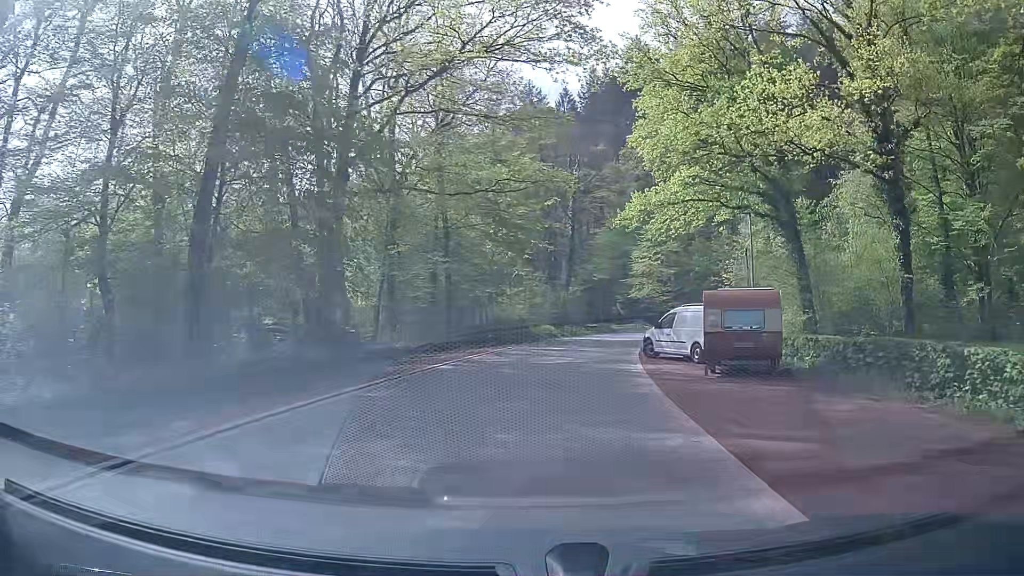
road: unclassified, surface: asphalt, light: Day
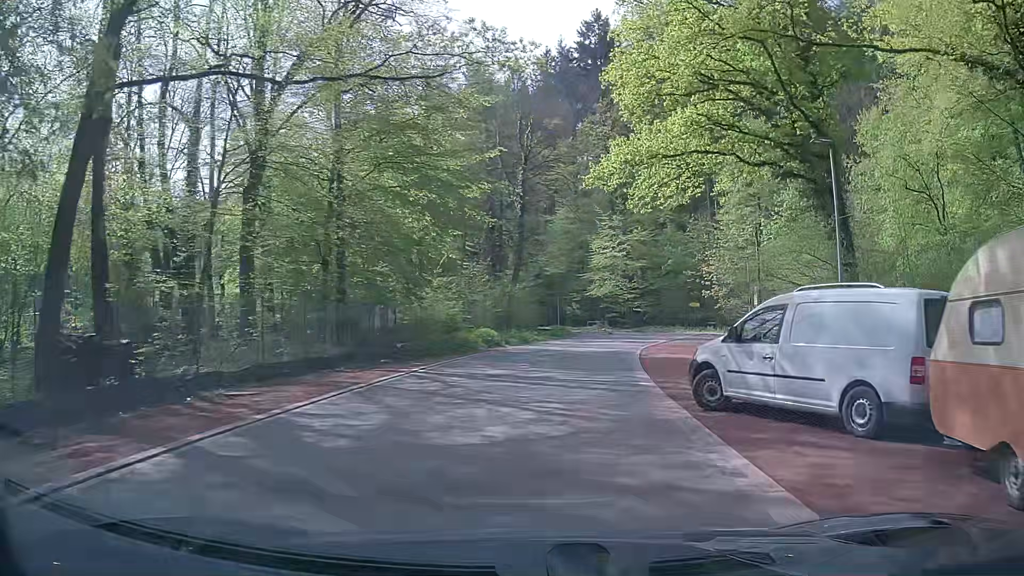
(+0.2, +13.4) m; +3°
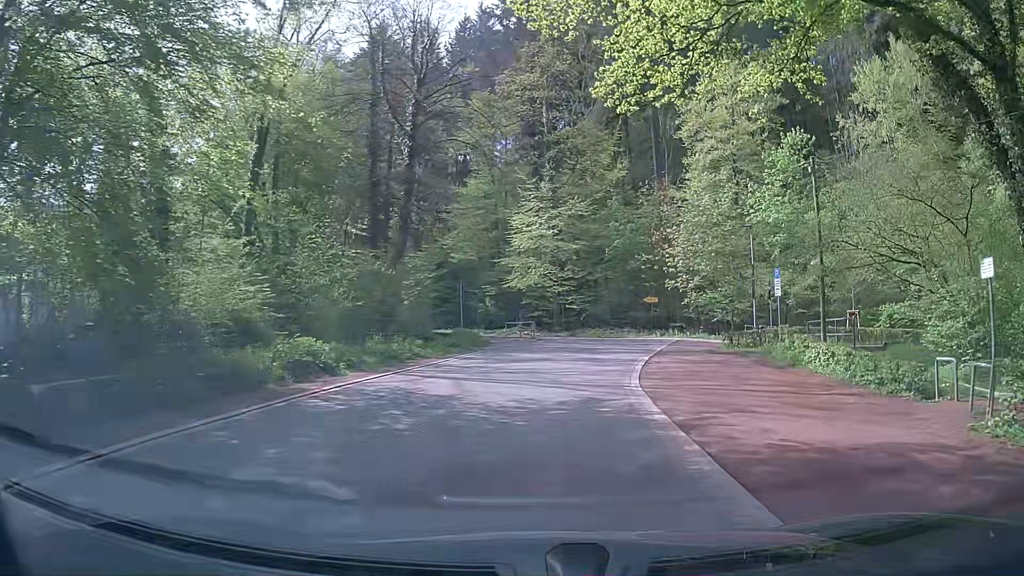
(+1.1, +17.9) m; +8°
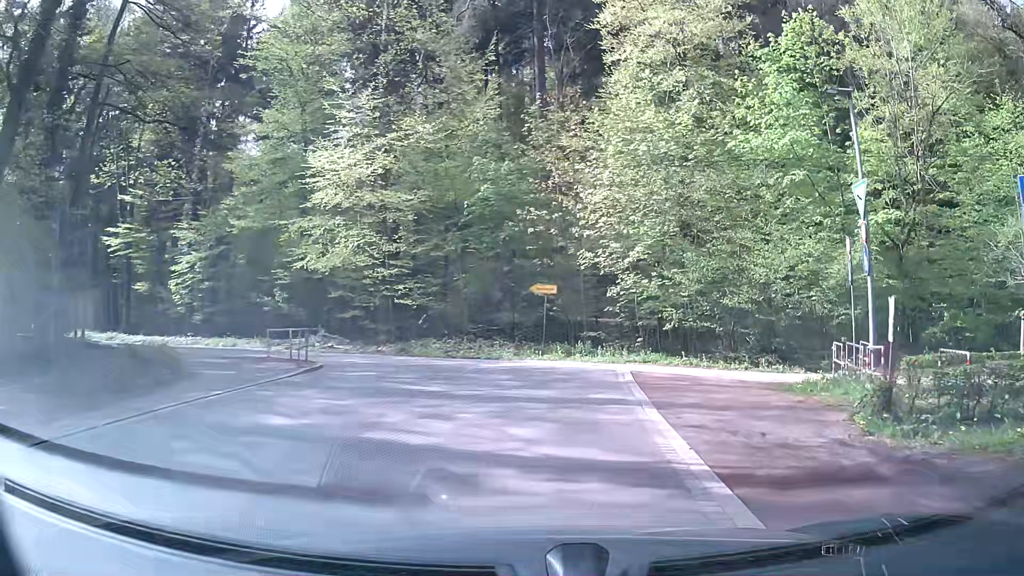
(+1.8, +22.3) m; +12°
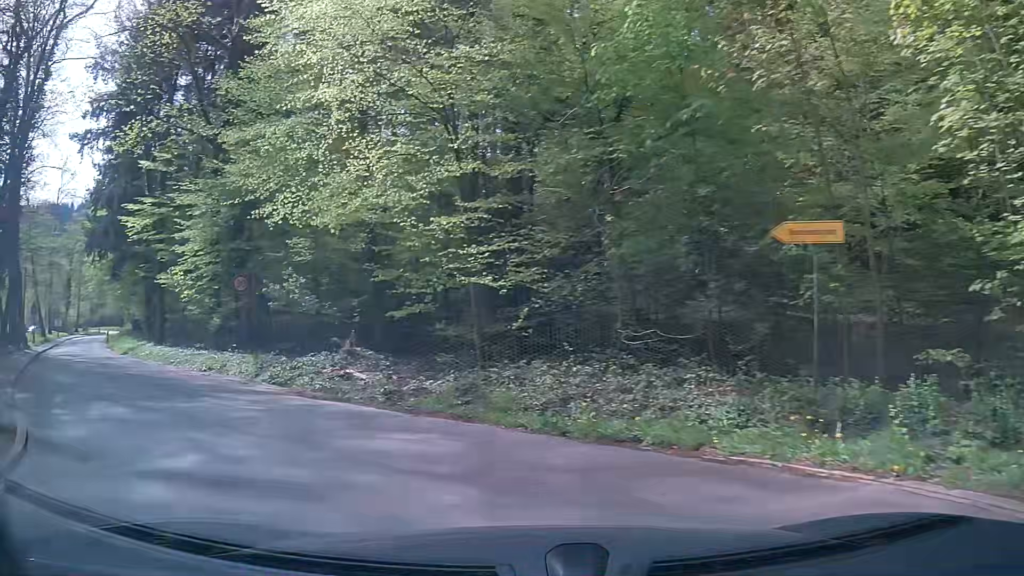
(-0.5, +17.8) m; -16°
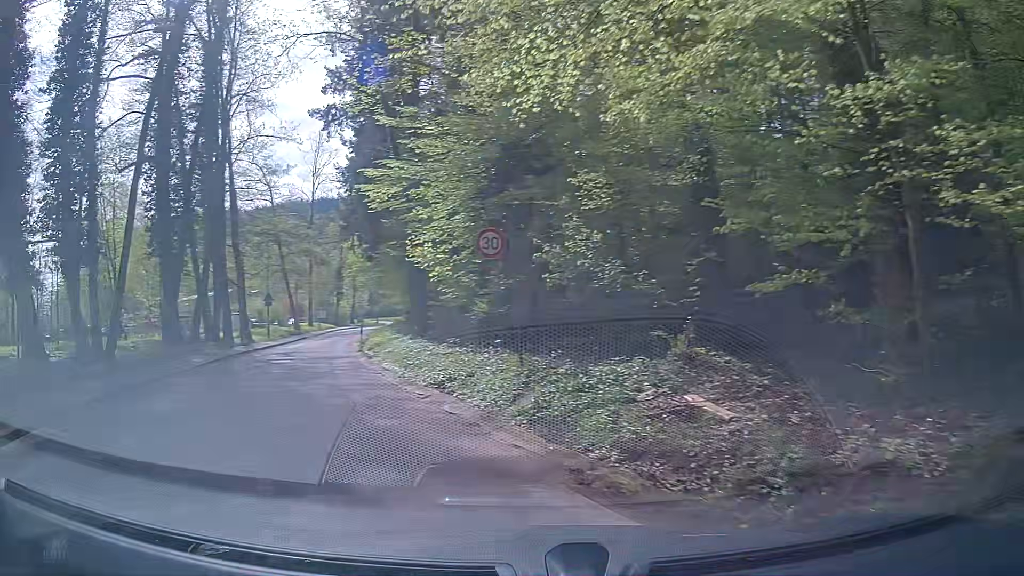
(-1.8, +8.5) m; -25°
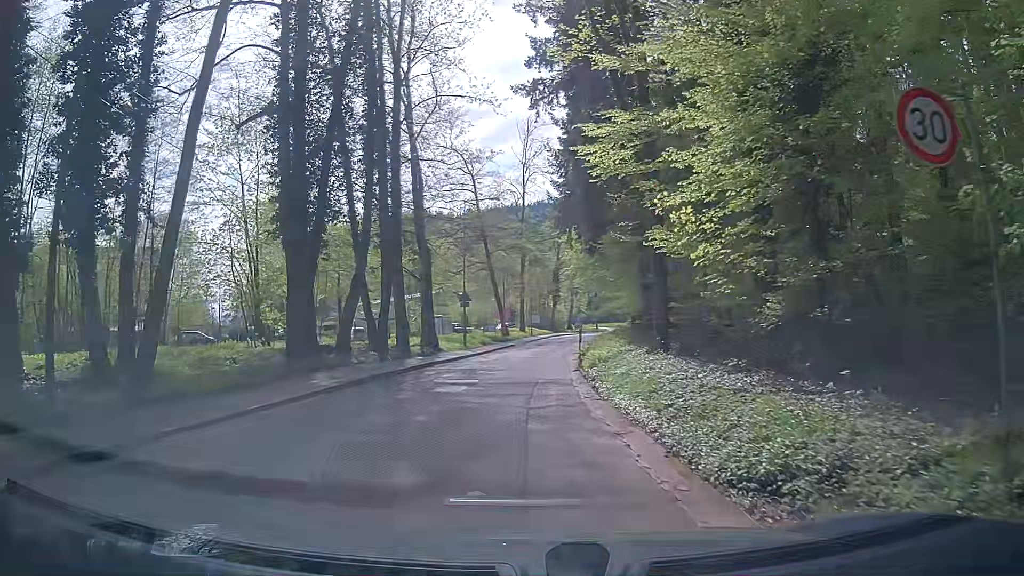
(-1.5, +8.6) m; -19°
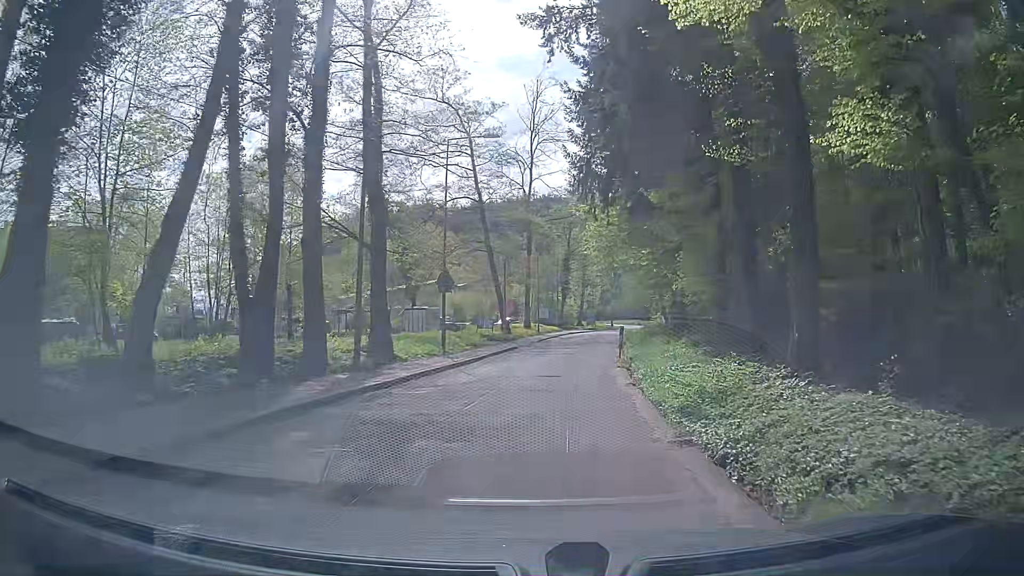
(-0.4, +13.3) m; 0°
(0, +10) (+1, +20) (+2, +30) (+3, +40) (+4, +50) (+6, +60) (+8, +69) (+11, +79) (+14, +89) (+16, +98) m
